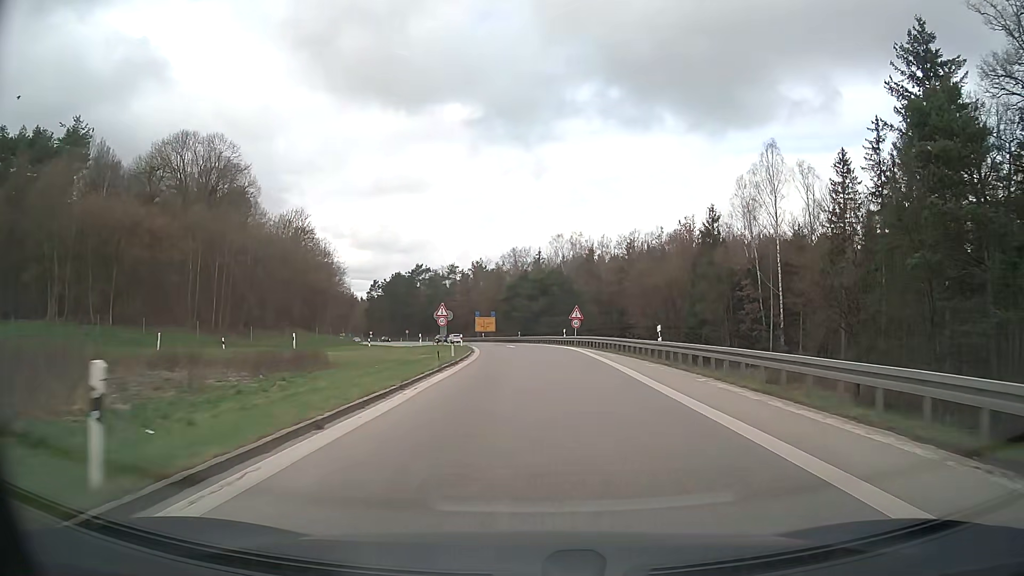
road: motorway_link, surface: asphalt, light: Day
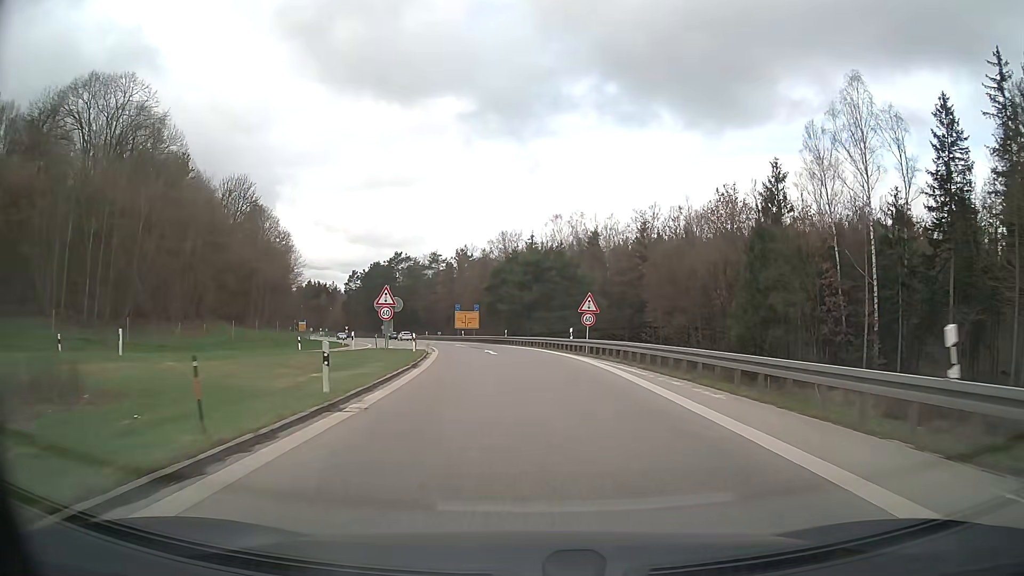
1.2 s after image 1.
(+0.3, +19.0) m; +1°
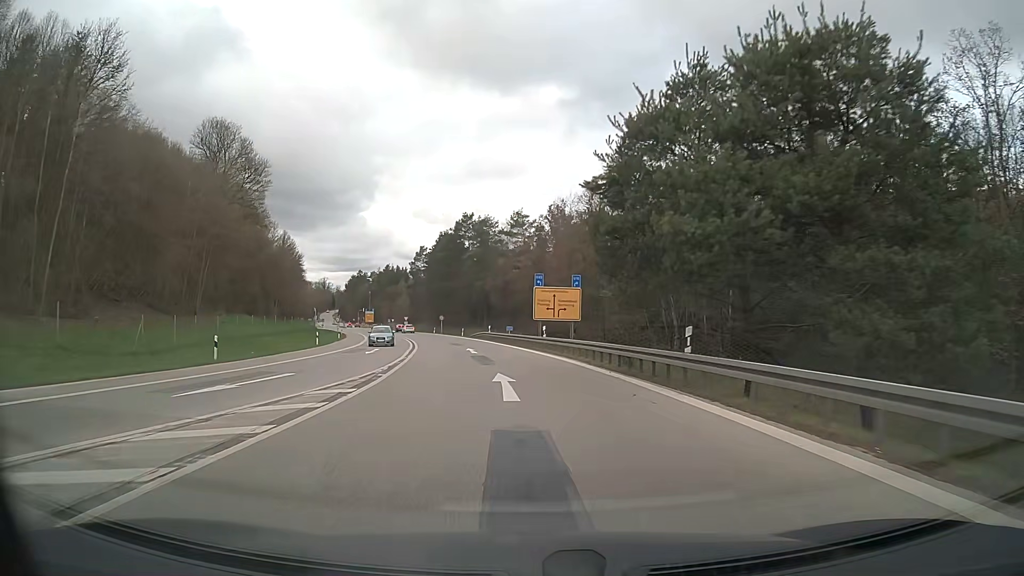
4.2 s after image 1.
(-2.9, +46.3) m; -8°
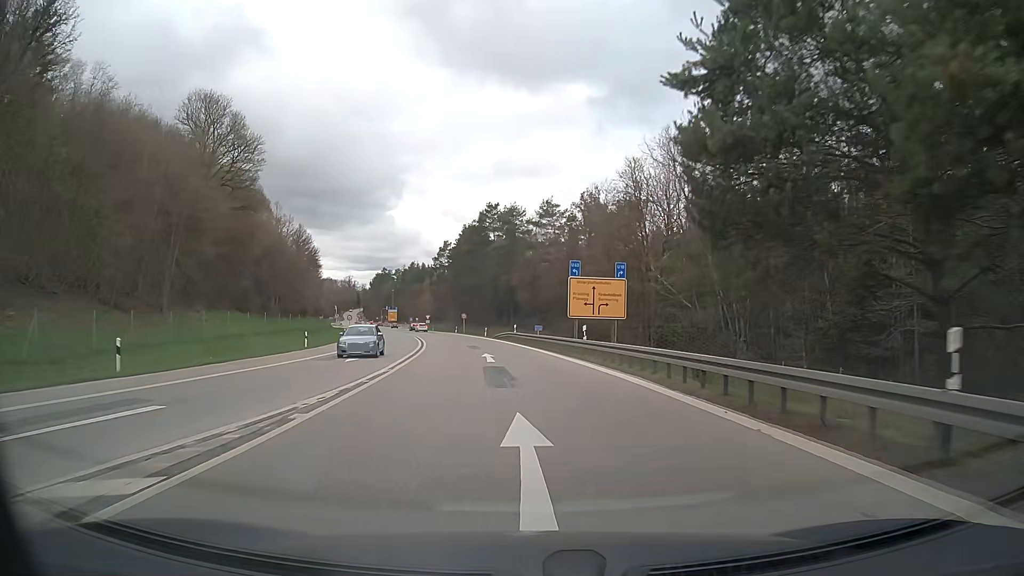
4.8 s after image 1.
(-0.2, +9.1) m; -3°
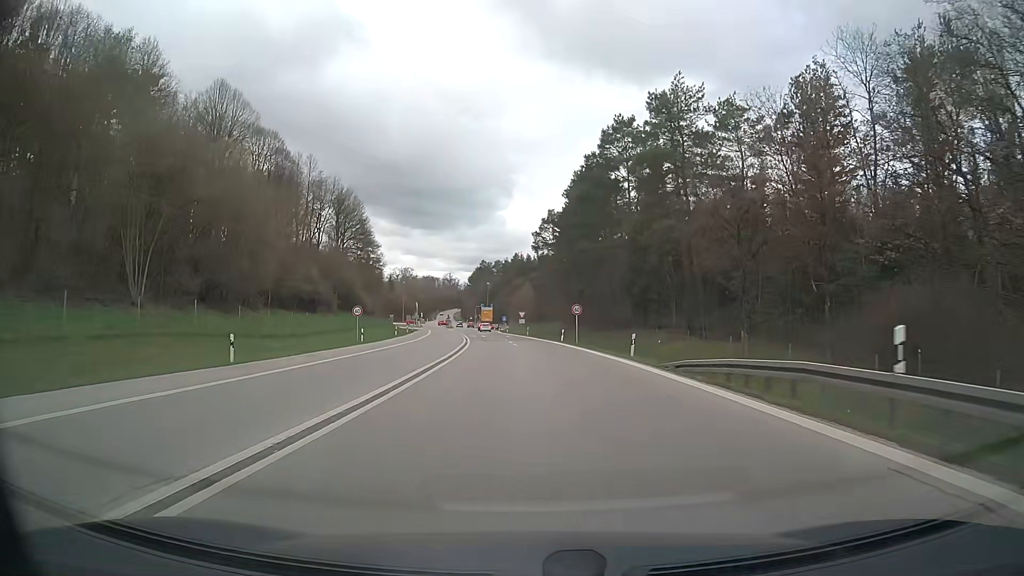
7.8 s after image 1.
(-3.9, +45.5) m; -9°
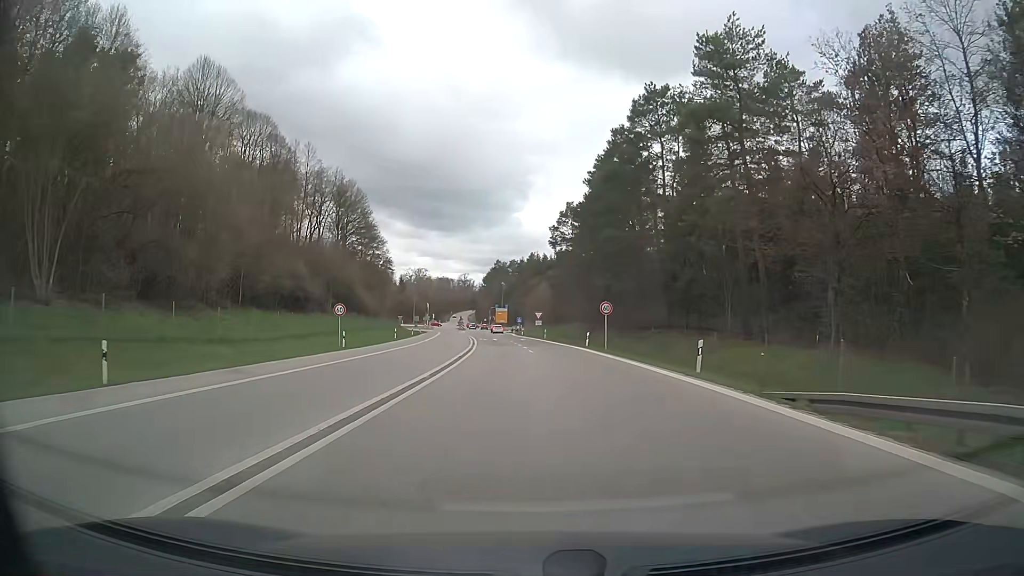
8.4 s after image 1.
(-0.1, +9.0) m; -2°
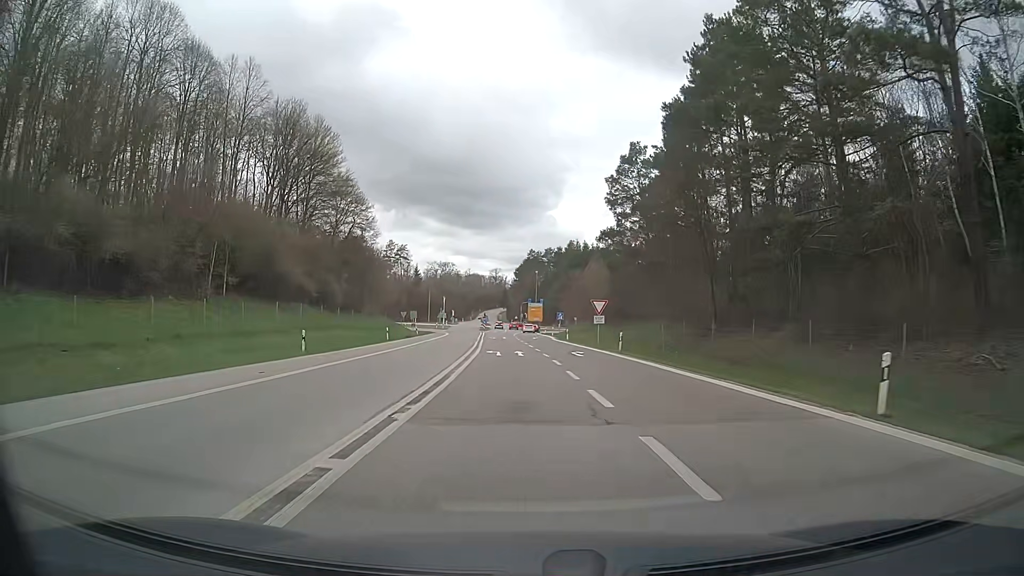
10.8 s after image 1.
(-1.0, +35.3) m; -2°
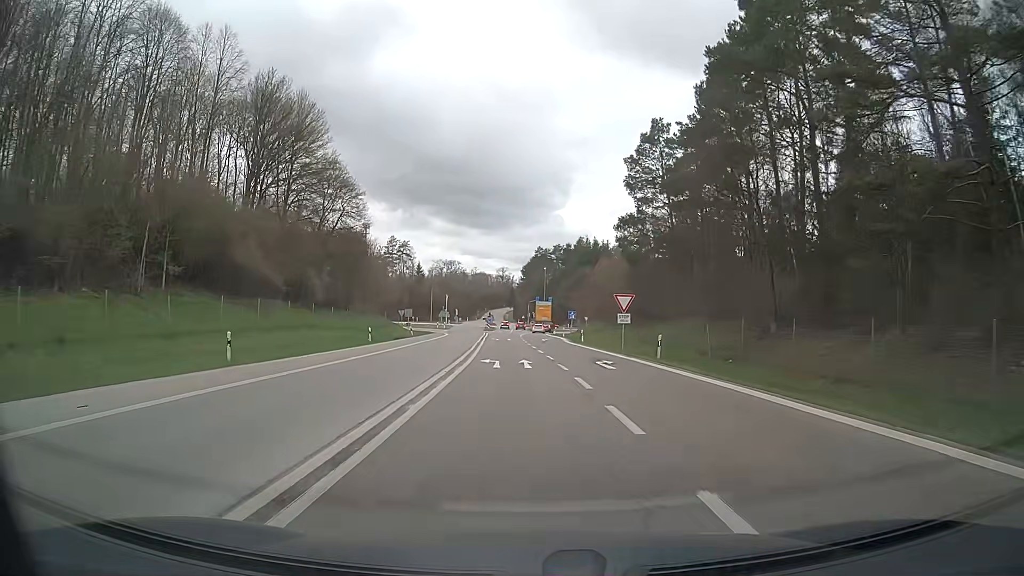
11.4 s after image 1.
(-0.1, +8.6) m; -1°
(0, +10) (0, +20) (-1, +30) (-1, +40) (-2, +50) (-2, +60) (-2, +70) (-2, +80) (-2, +90) (-2, +100) m
